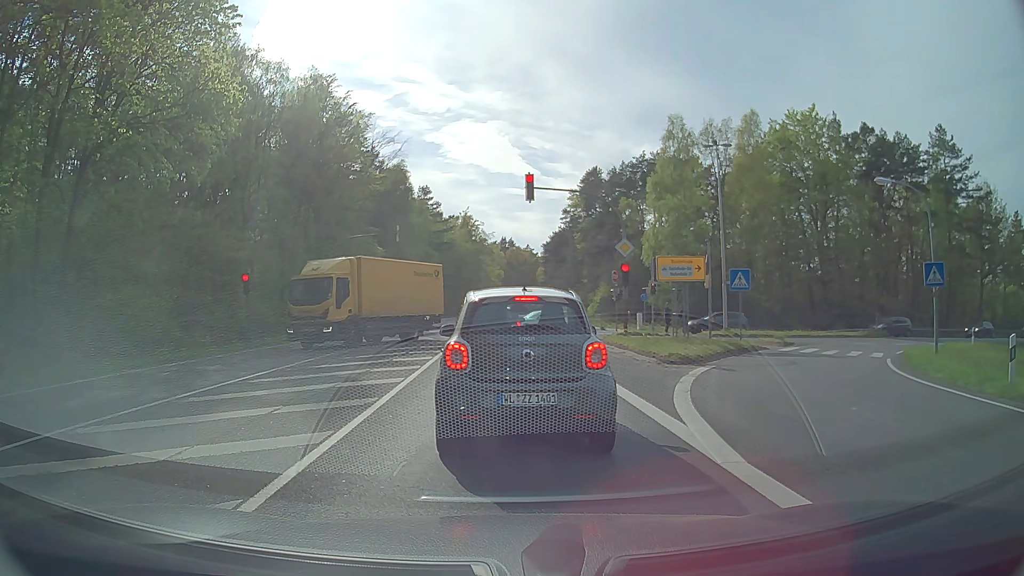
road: primary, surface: asphalt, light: Day
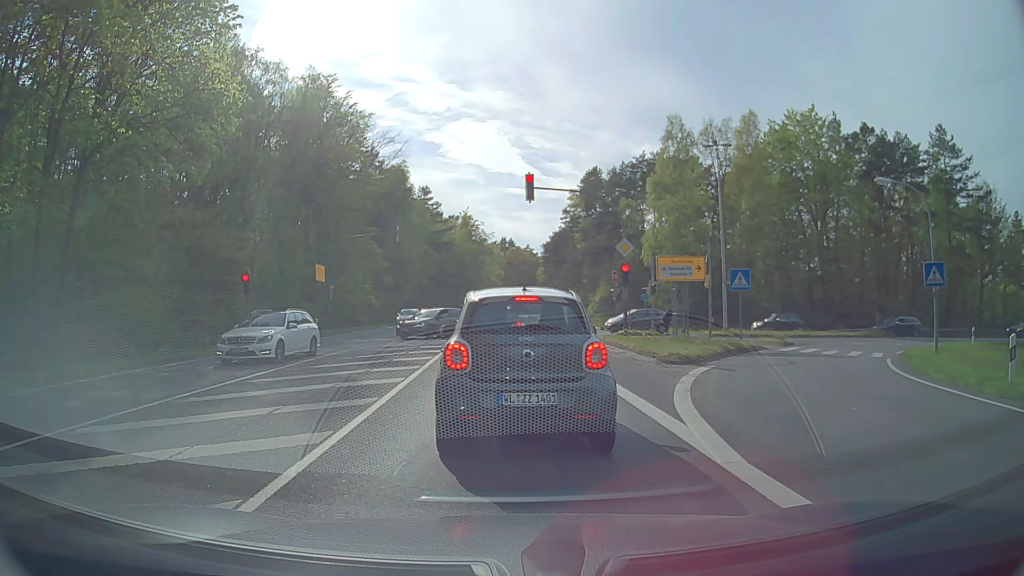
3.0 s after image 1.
(0.0, 0.0) m; 0°
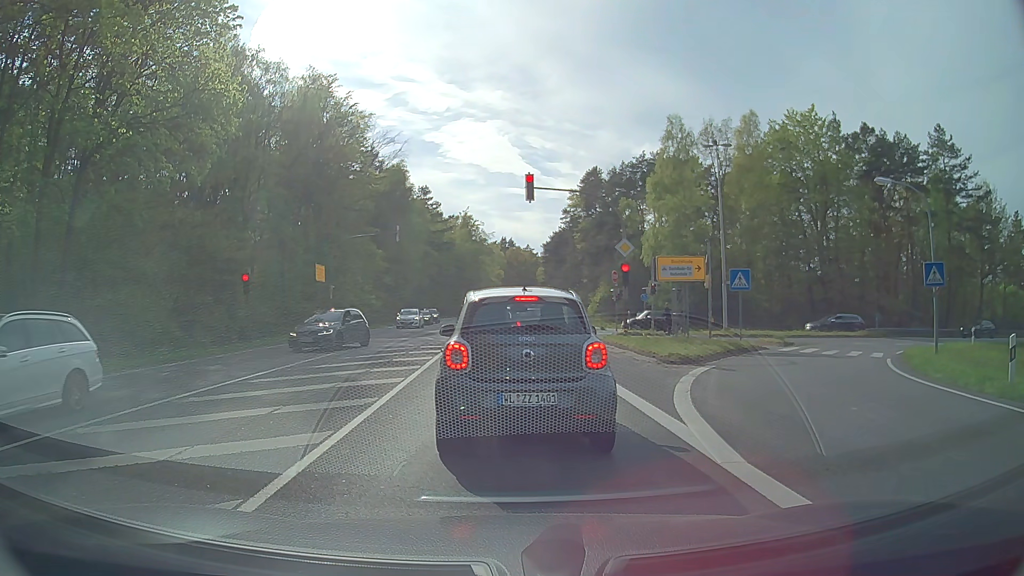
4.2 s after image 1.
(0.0, 0.0) m; 0°
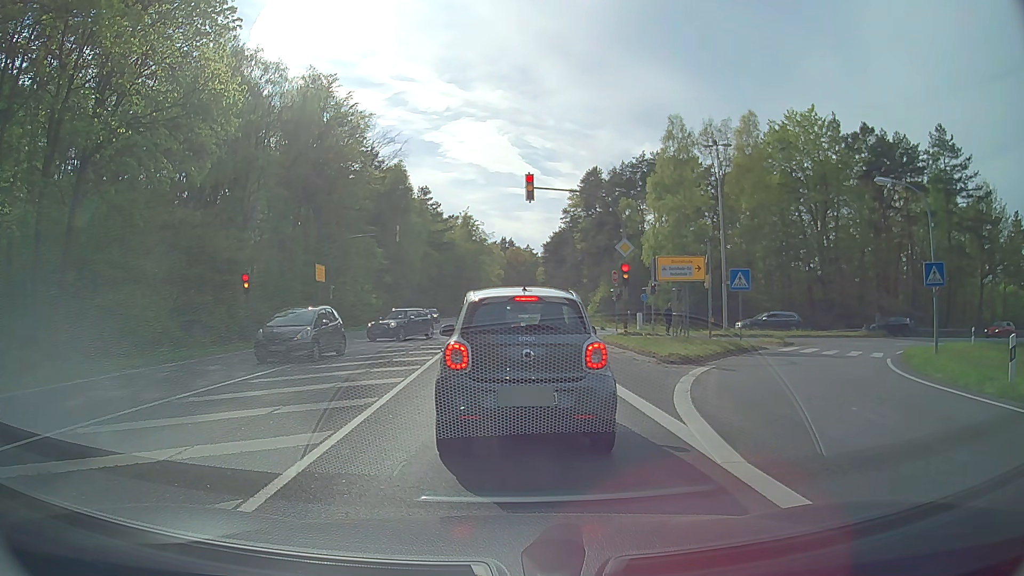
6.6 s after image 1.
(0.0, 0.0) m; 0°
